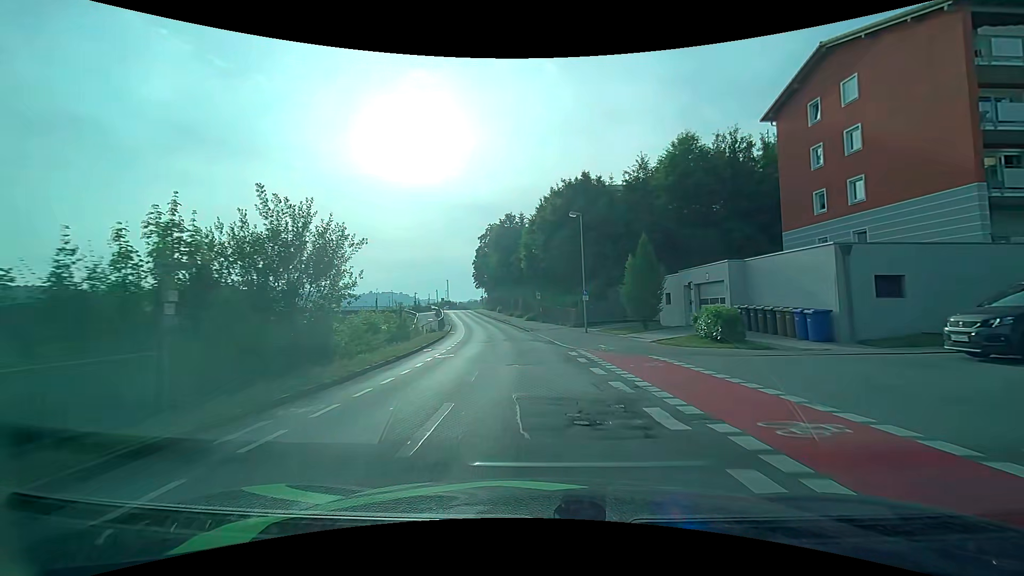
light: Day
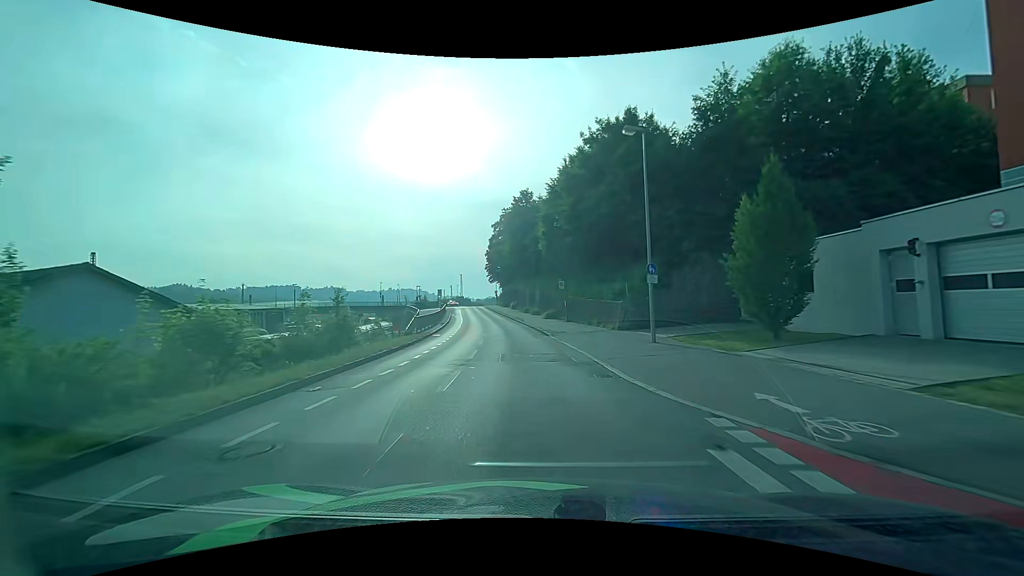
(-0.2, +14.3) m; -2°
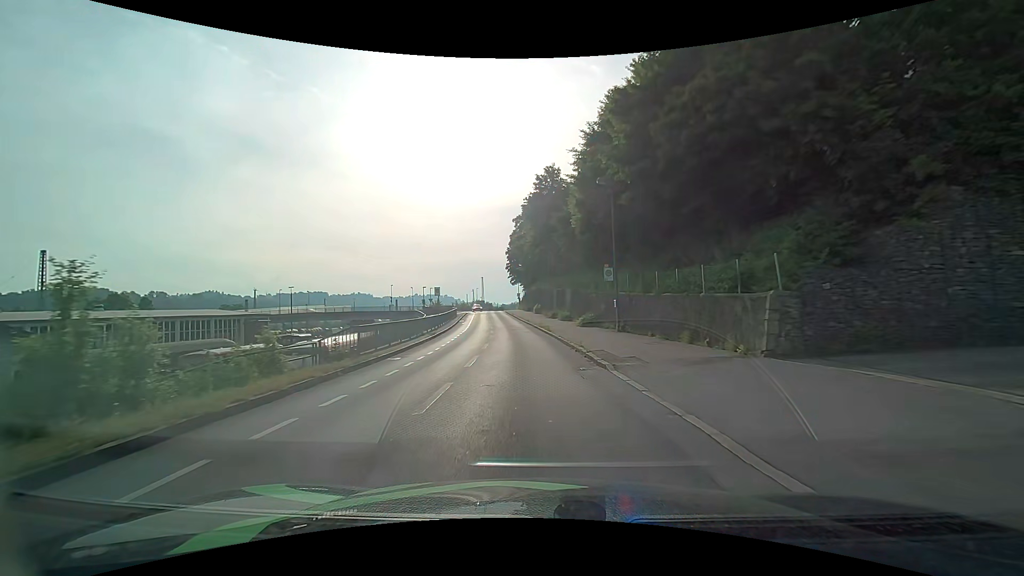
(-0.3, +13.9) m; -3°
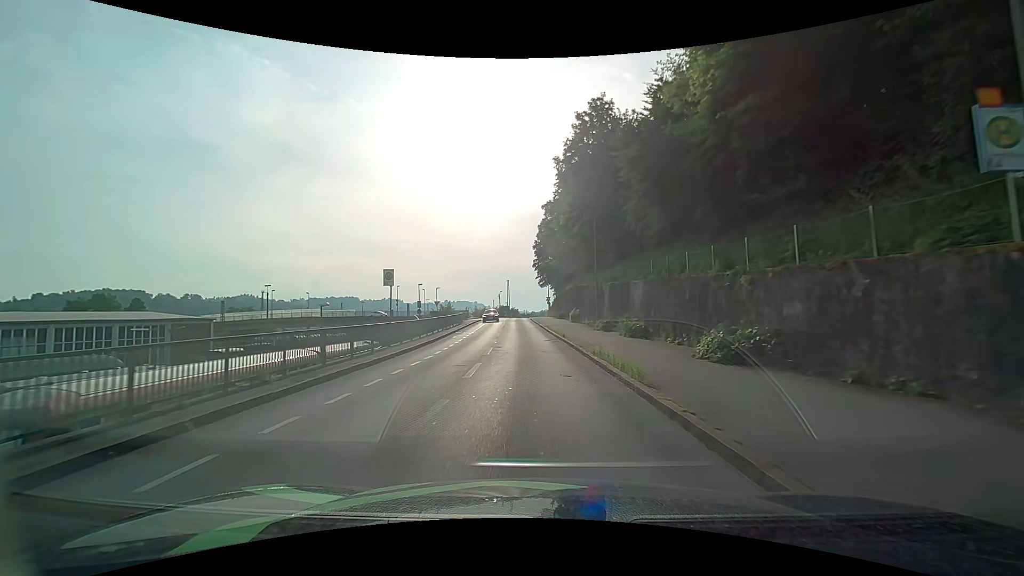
(-0.7, +20.0) m; -4°
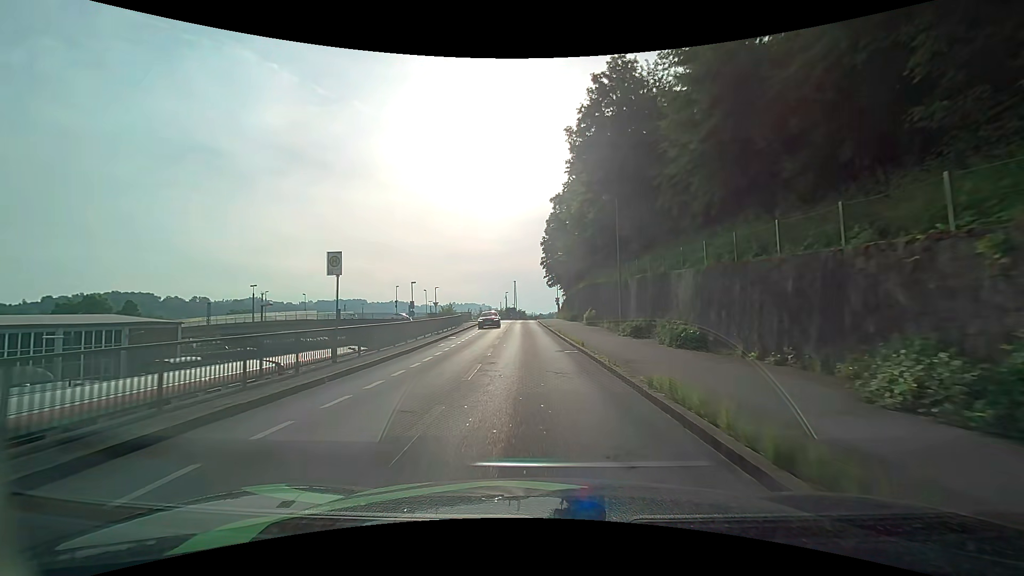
(-0.1, +6.4) m; -2°
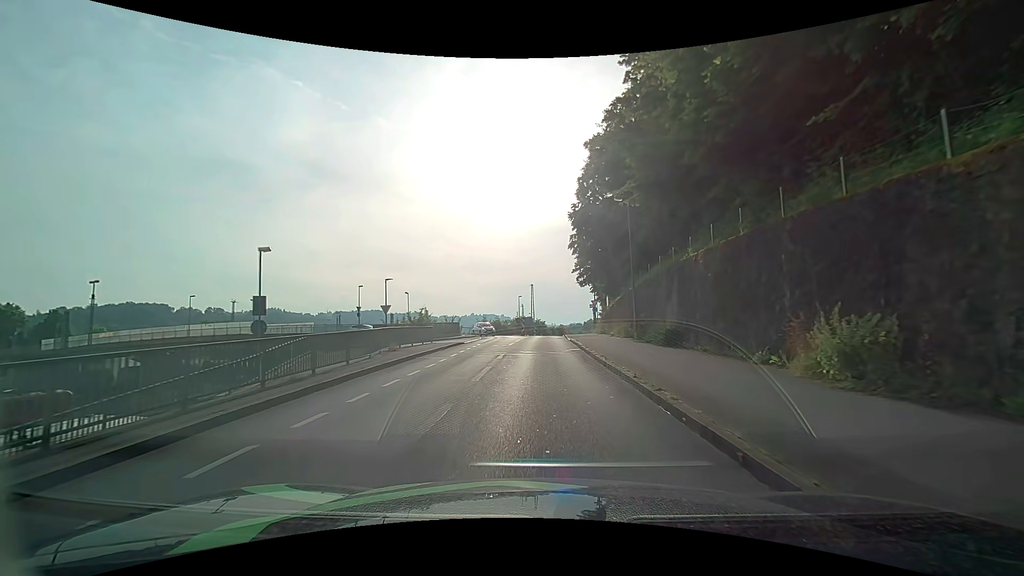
(-0.4, +29.7) m; -1°
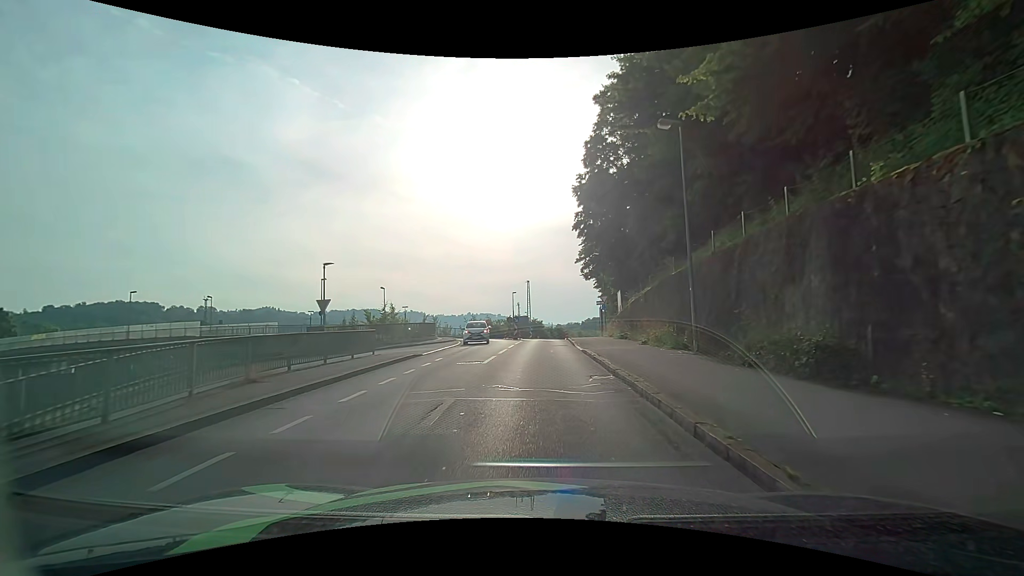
(-0.1, +10.5) m; 0°
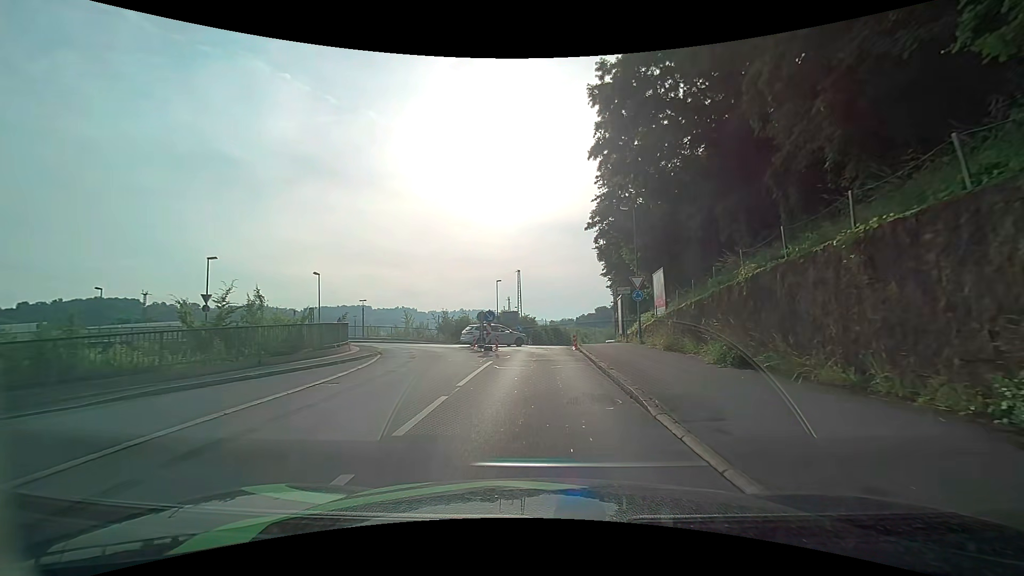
(+0.1, +17.8) m; +1°
